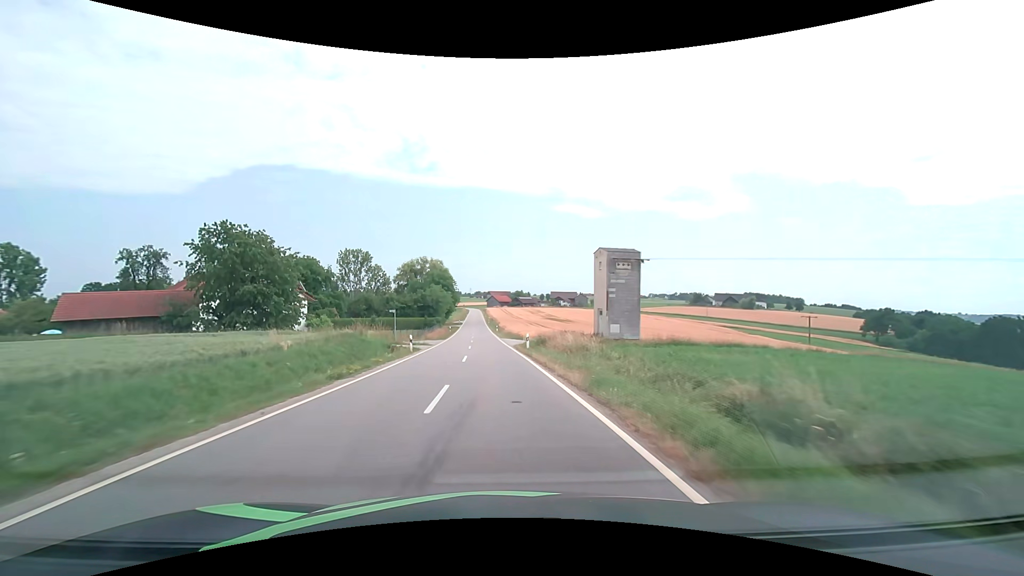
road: tertiary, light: Day
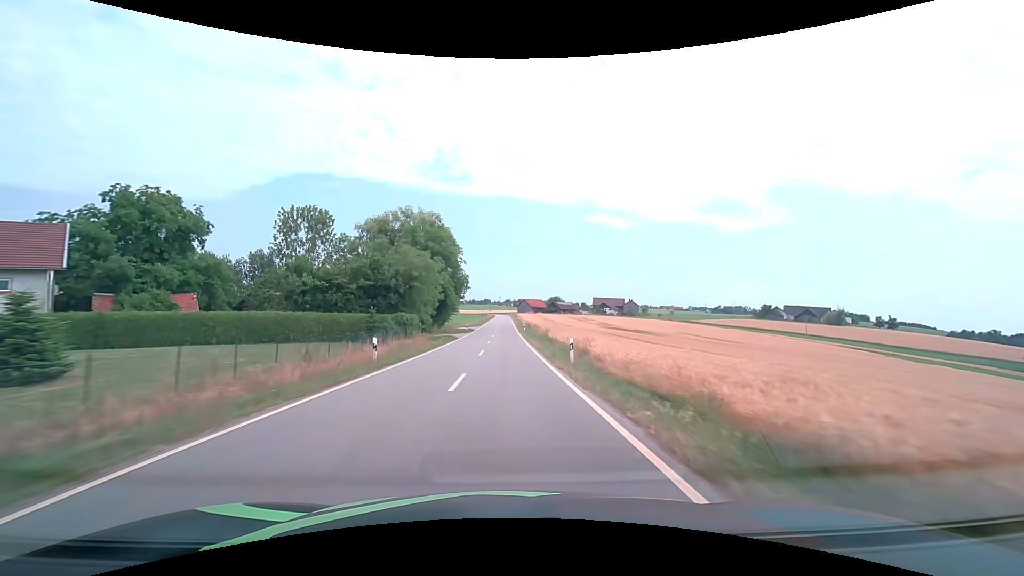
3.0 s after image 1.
(-2.9, +58.3) m; -4°
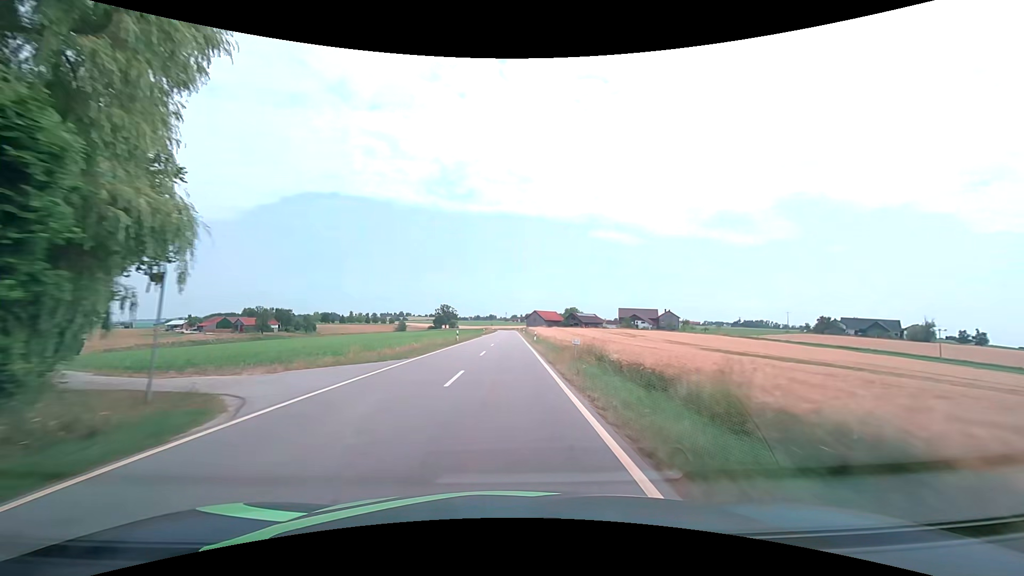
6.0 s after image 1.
(+0.4, +60.1) m; -1°
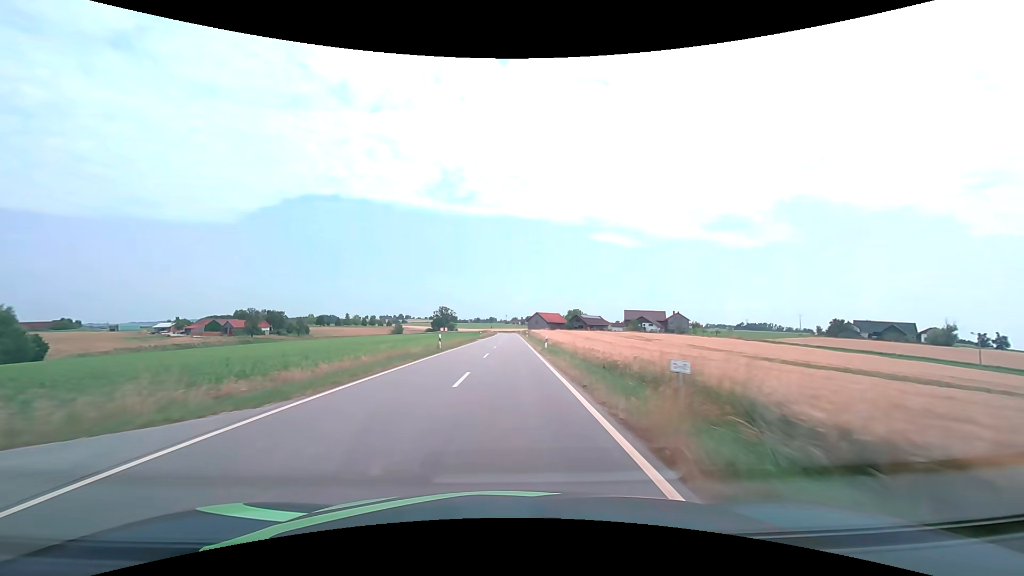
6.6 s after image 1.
(0.0, +12.1) m; 0°
(0, +10) (0, +20) (0, +30) (0, +40) (+1, +50) (+1, +60) (+1, +70) (+1, +80) (+1, +90) (+1, +100) m
